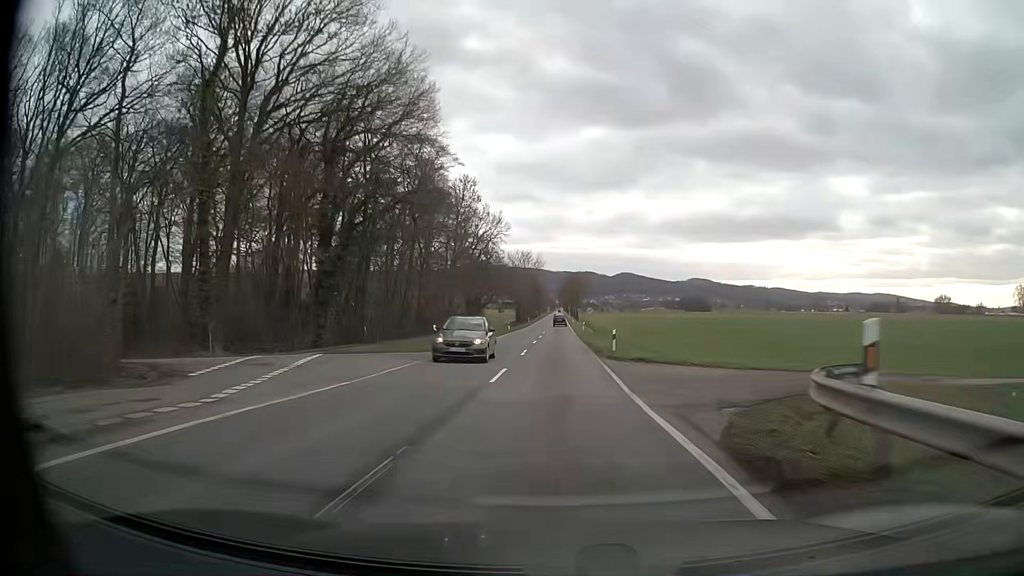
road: tertiary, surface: asphalt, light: Day
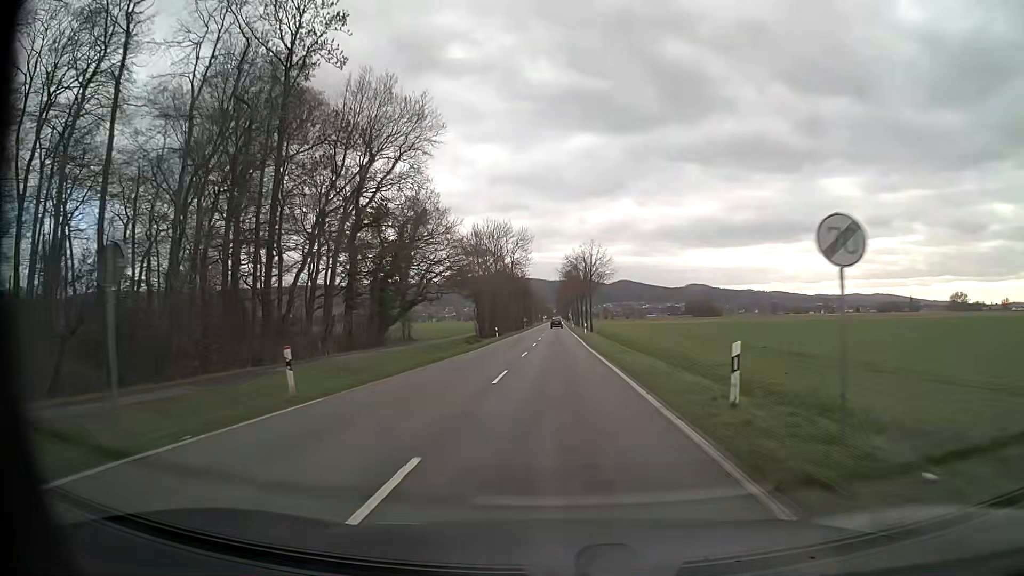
(+0.6, +61.2) m; +1°
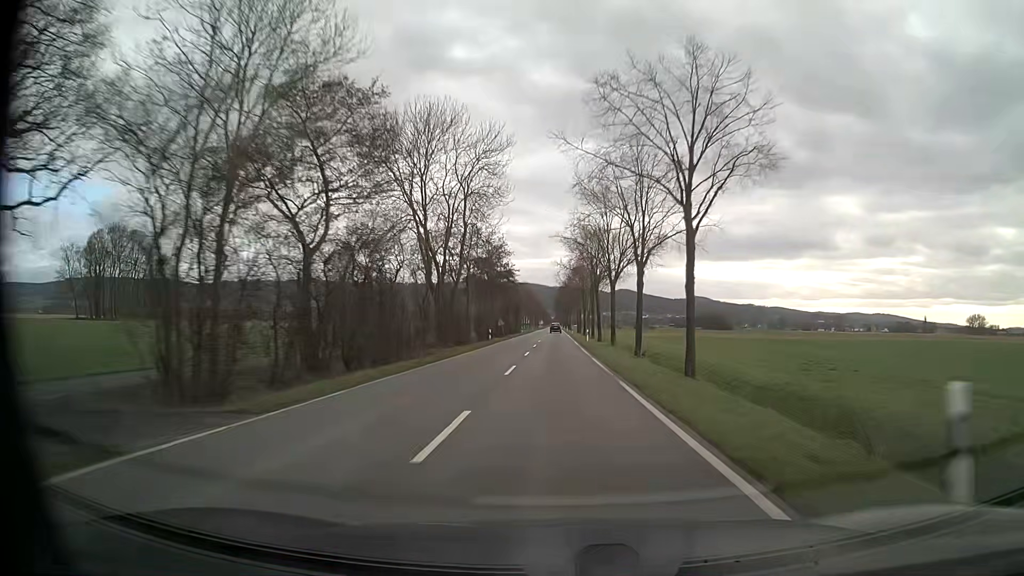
(-0.1, +57.0) m; 0°
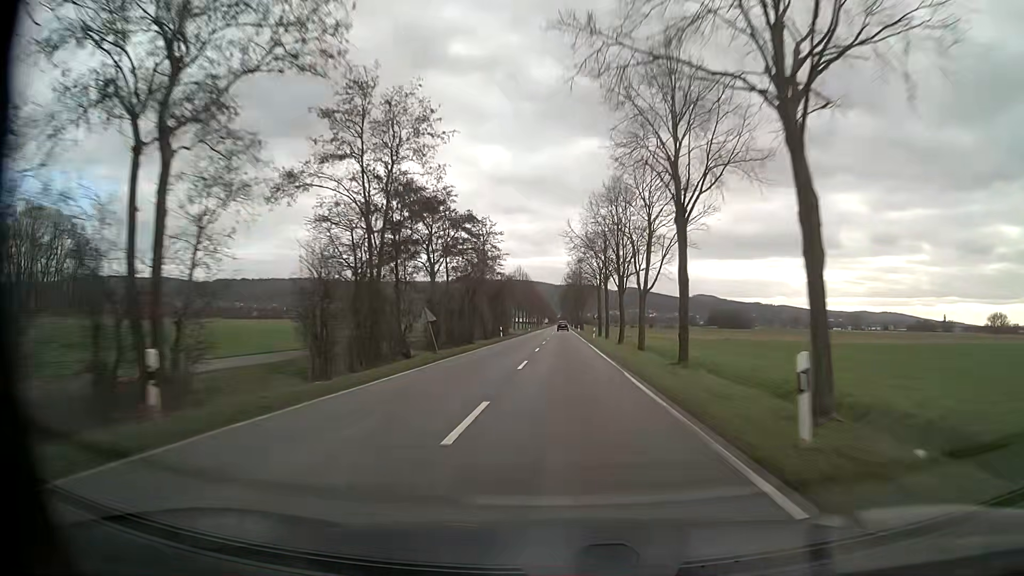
(-0.2, +47.7) m; 0°
(0, +10) (0, +20) (0, +30) (0, +40) (0, +50) (0, +60) (0, +70) (0, +80) (0, +90) (0, +100) m
